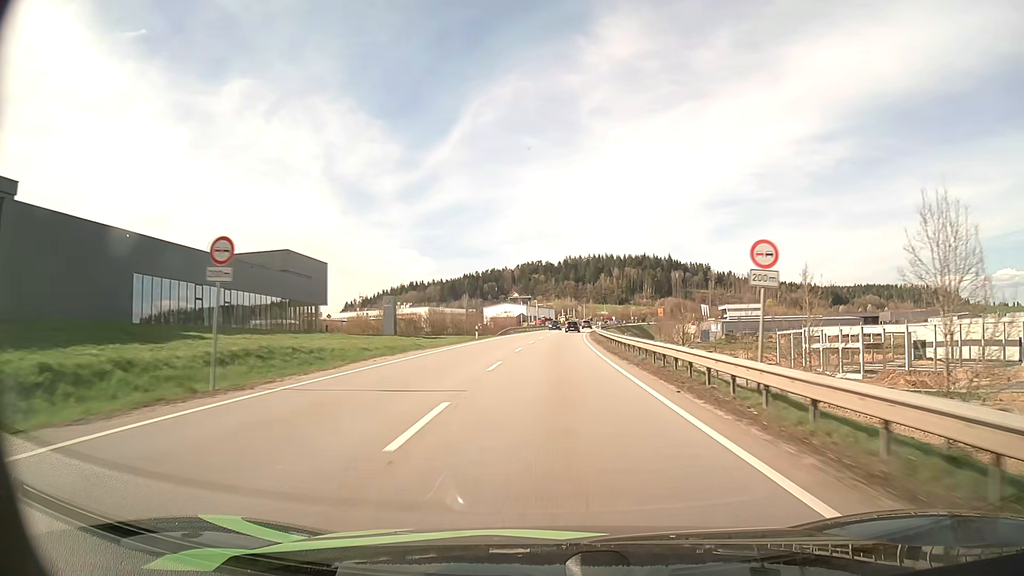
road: primary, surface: asphalt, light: Day
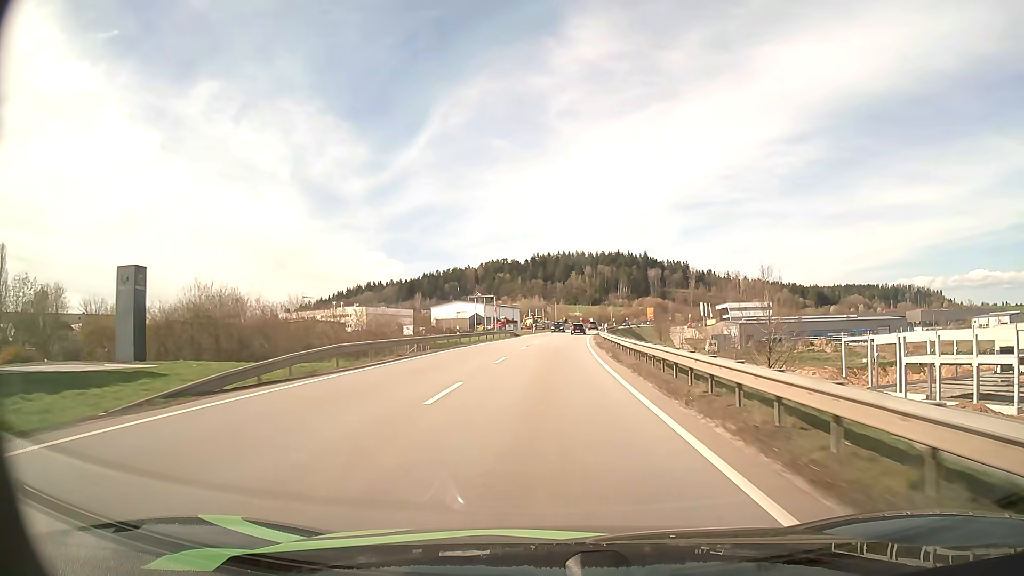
(+1.4, +56.0) m; +3°
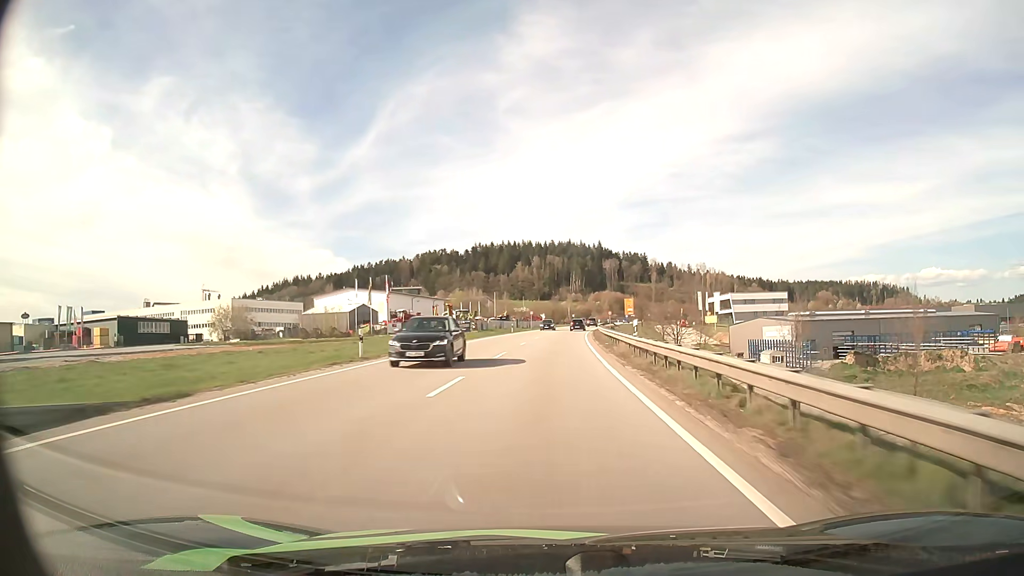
(+2.6, +71.2) m; +5°
(0, +10) (0, +20) (0, +30) (+1, +40) (+1, +50) (+2, +60) (+2, +70) (+3, +80) (+4, +90) (+5, +100) m
